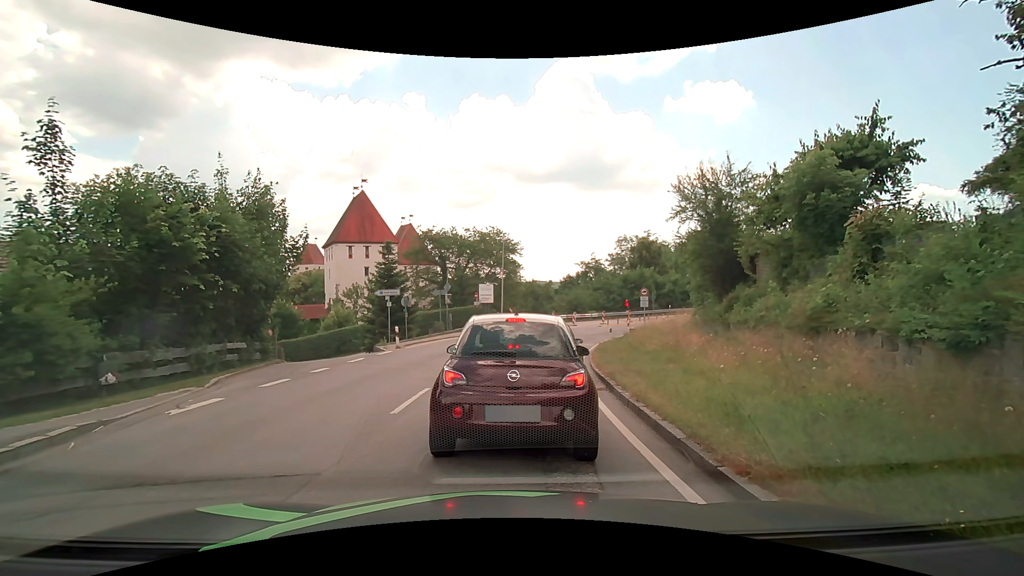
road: secondary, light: Day
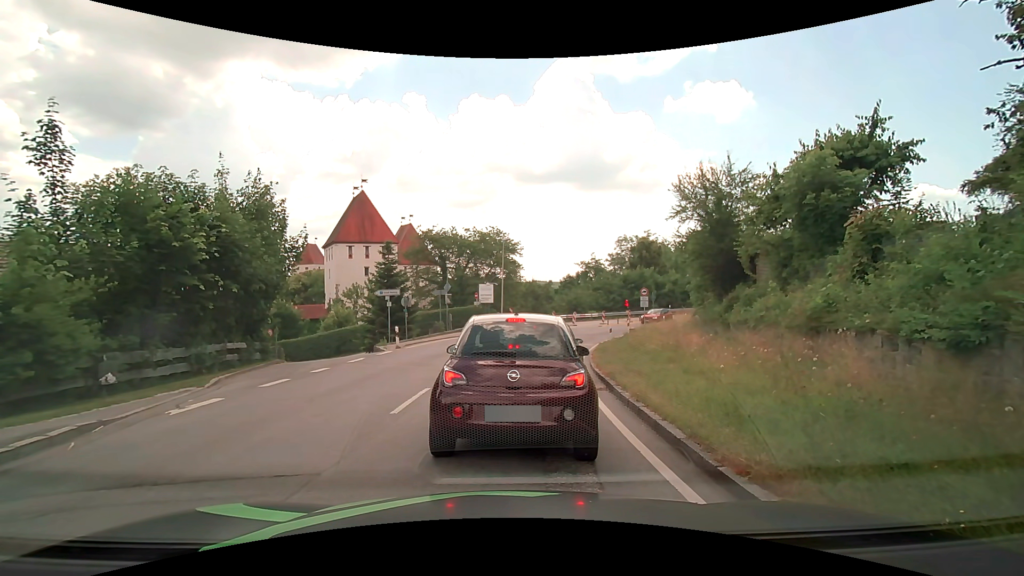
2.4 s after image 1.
(0.0, 0.0) m; 0°
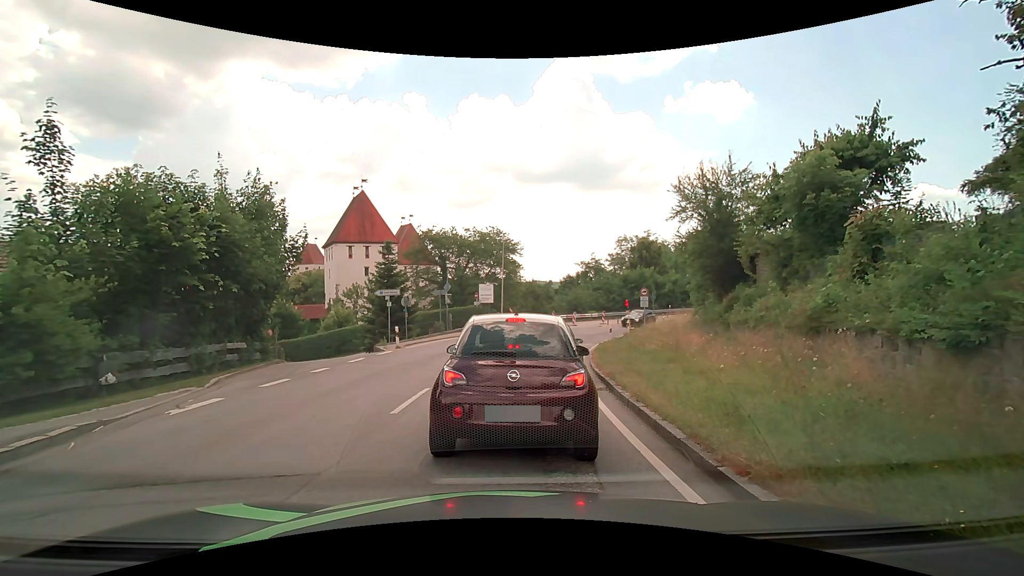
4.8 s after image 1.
(0.0, 0.0) m; 0°
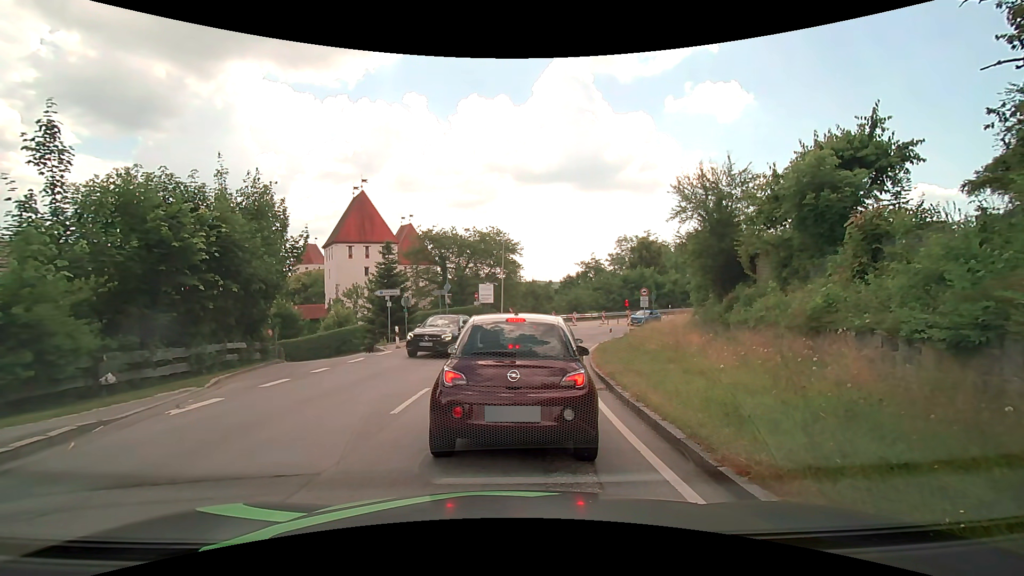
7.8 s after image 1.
(0.0, 0.0) m; 0°
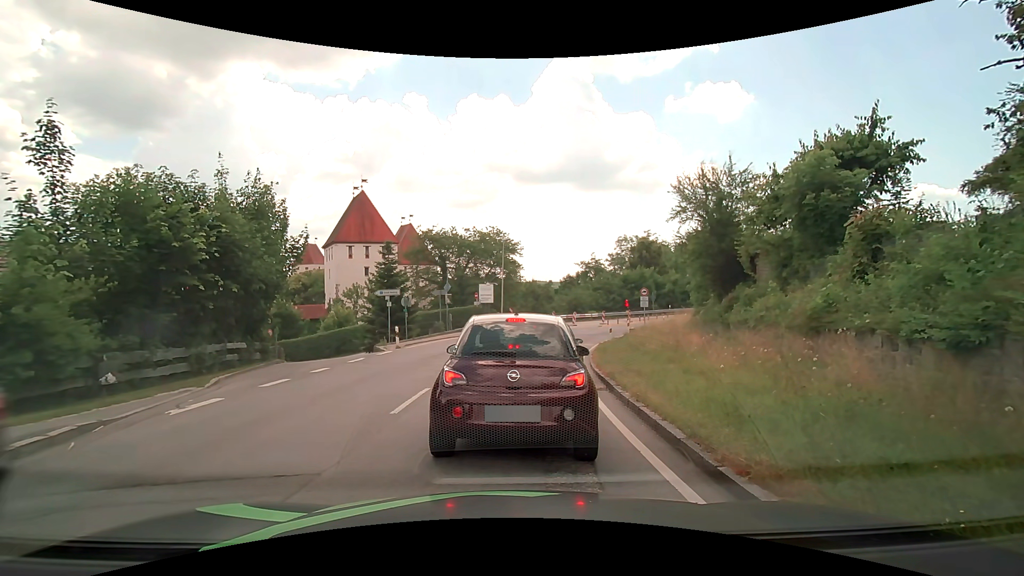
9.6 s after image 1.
(0.0, 0.0) m; 0°
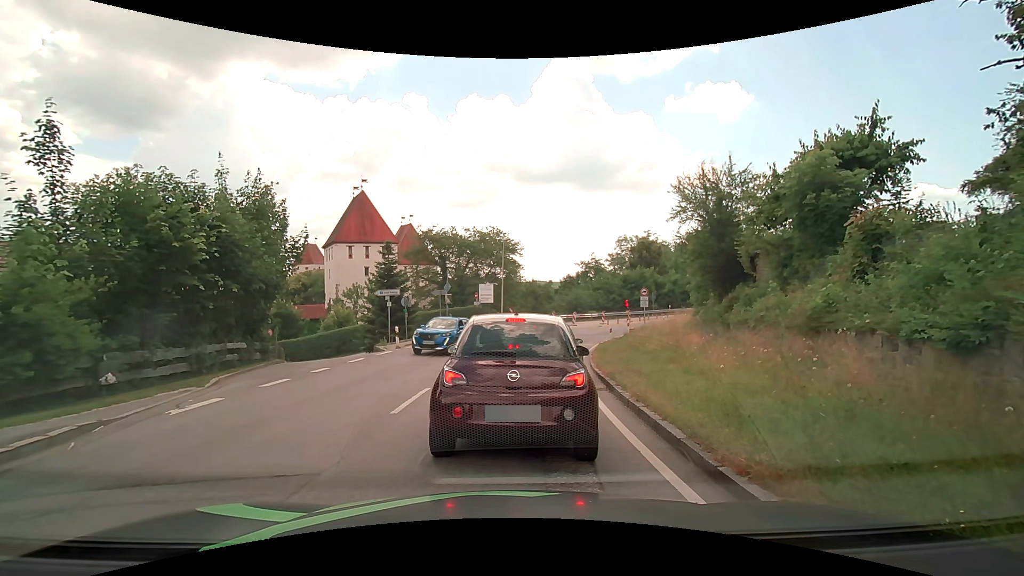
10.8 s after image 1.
(0.0, 0.0) m; 0°
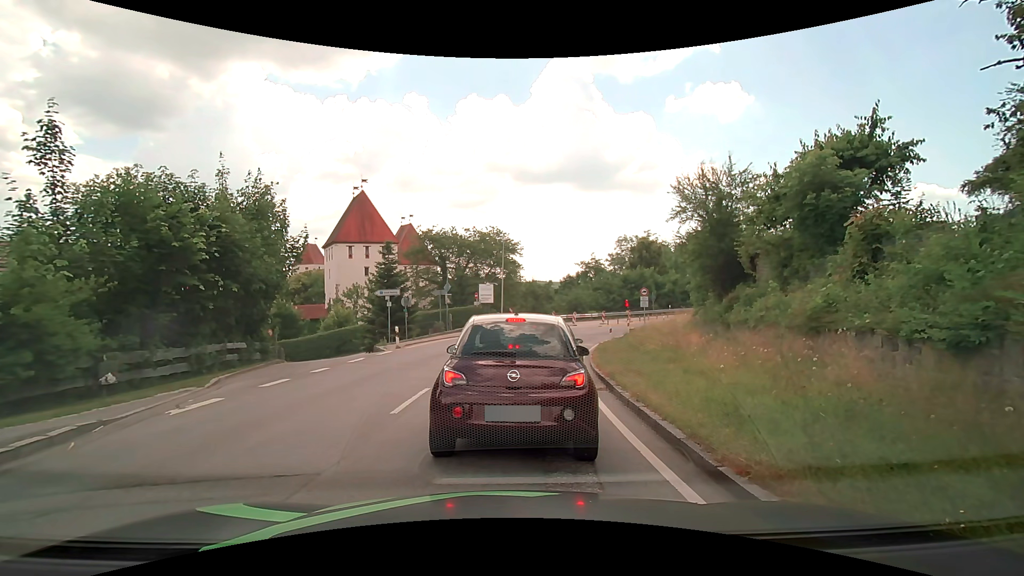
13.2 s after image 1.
(0.0, 0.0) m; 0°
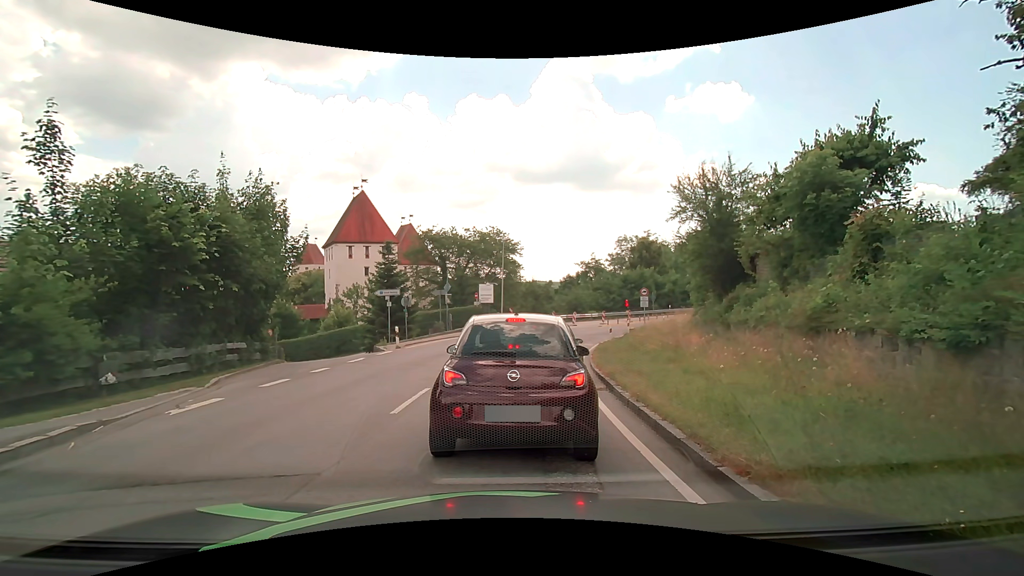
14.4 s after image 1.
(0.0, 0.0) m; 0°
